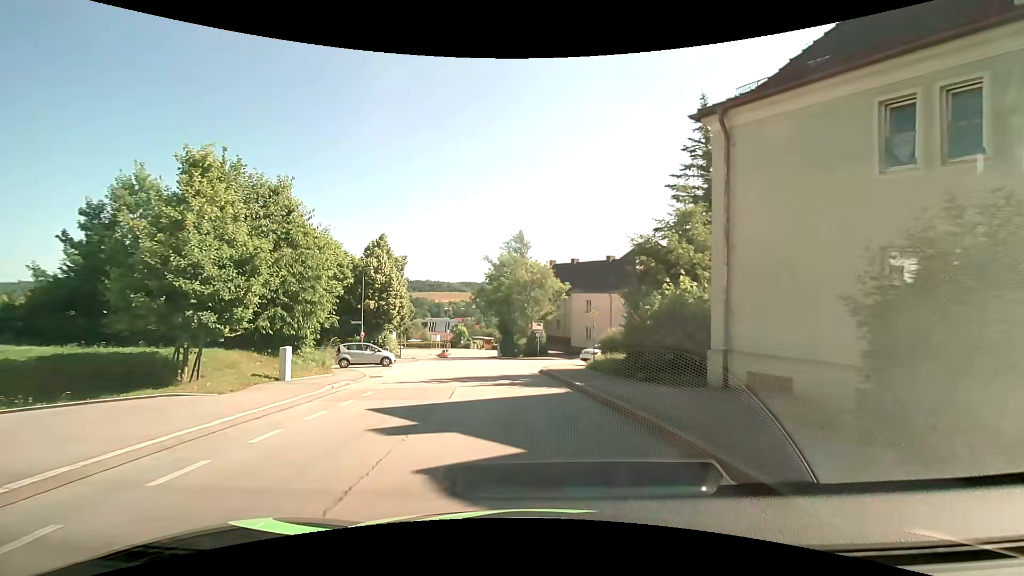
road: residential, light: Day
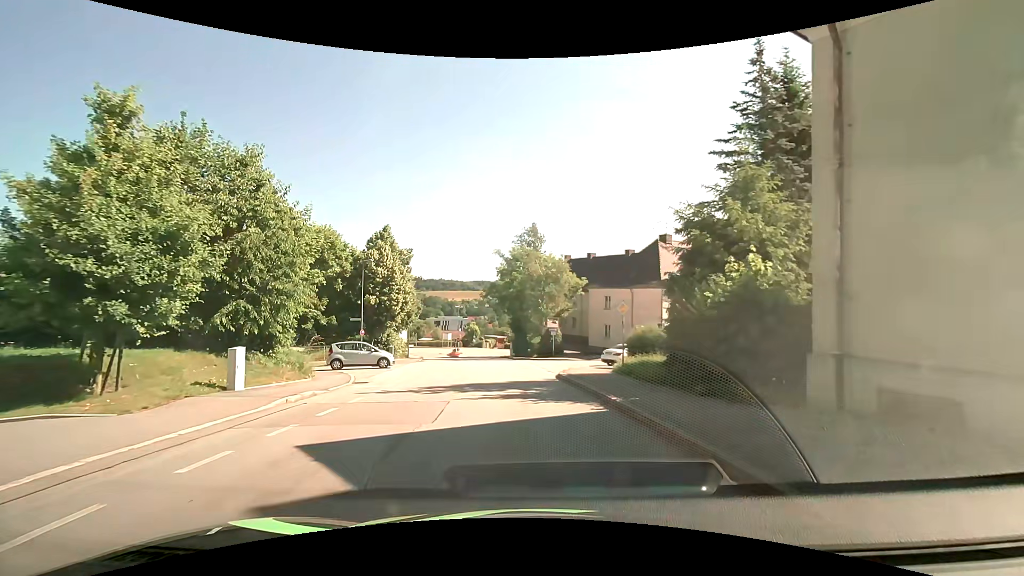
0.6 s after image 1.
(0.0, +3.6) m; -2°
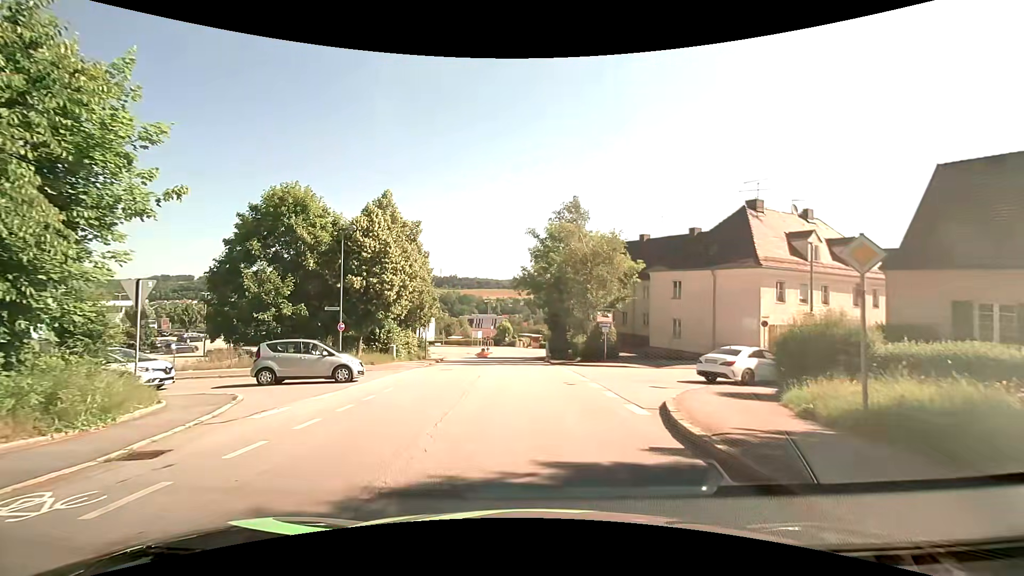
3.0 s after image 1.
(-0.4, +11.2) m; -4°
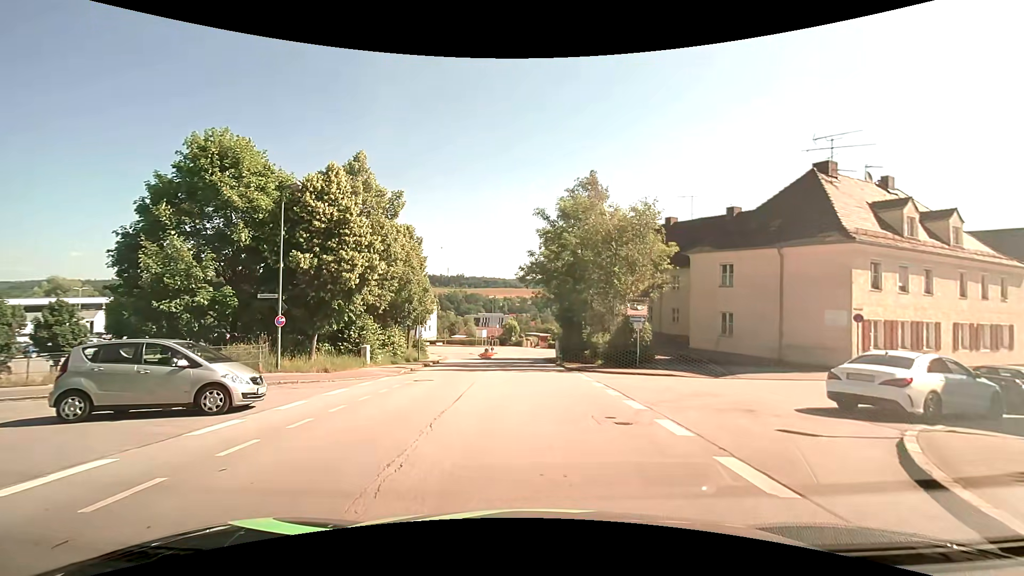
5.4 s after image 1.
(-0.1, +7.7) m; 0°
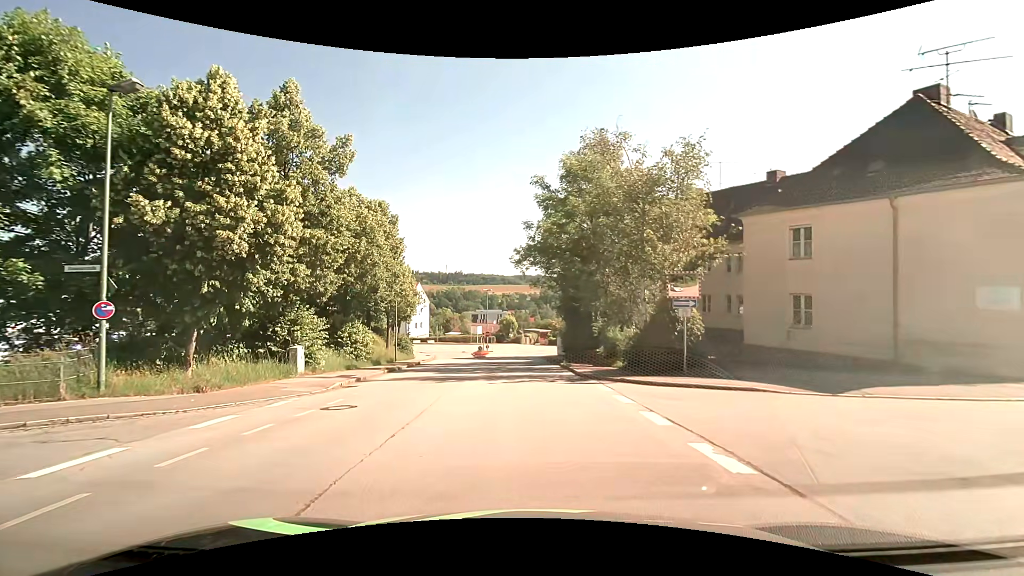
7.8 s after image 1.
(+0.1, +8.2) m; 0°
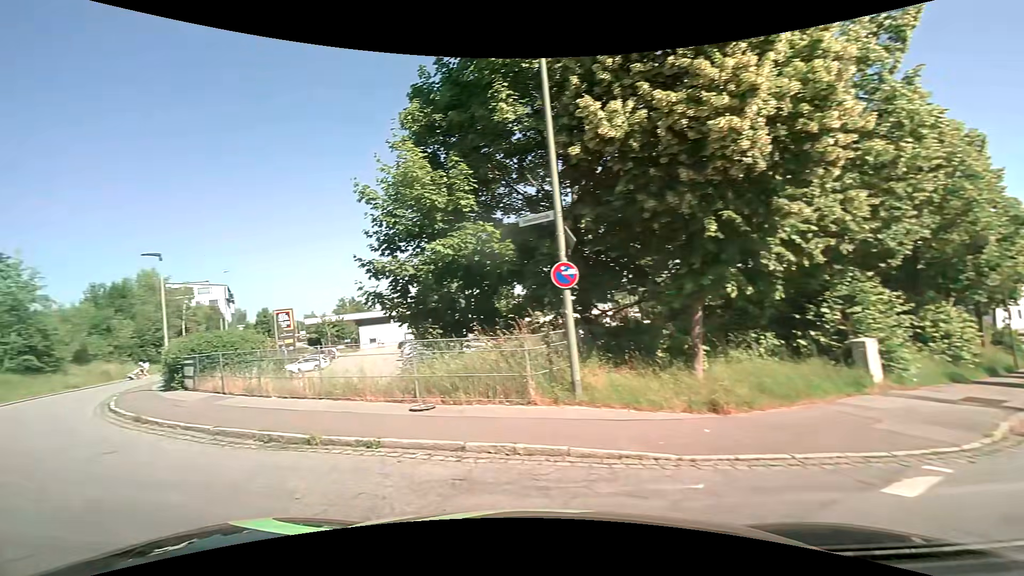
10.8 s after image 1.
(-2.8, +7.3) m; -56°
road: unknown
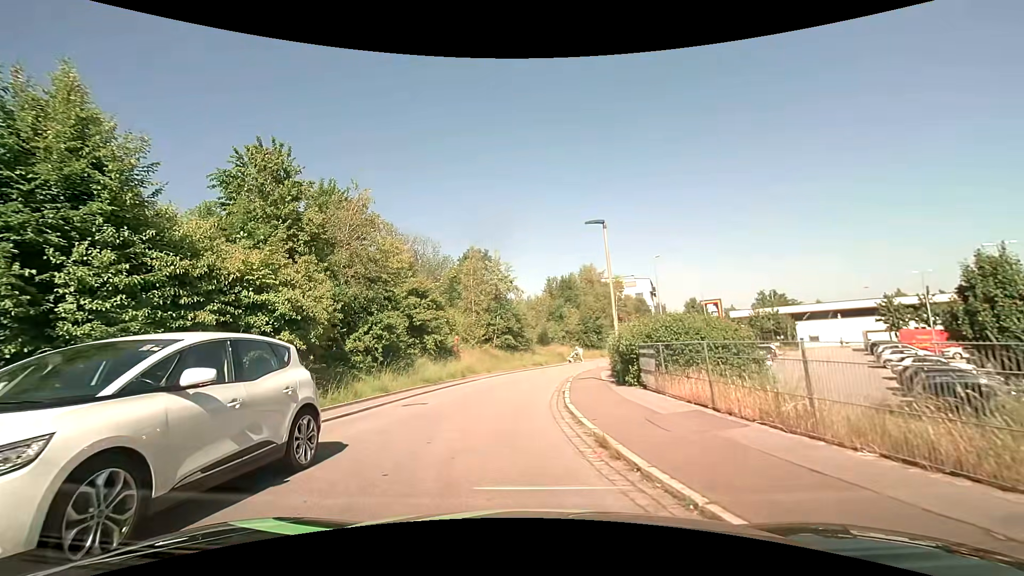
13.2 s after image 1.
(-3.1, +6.0) m; -45°
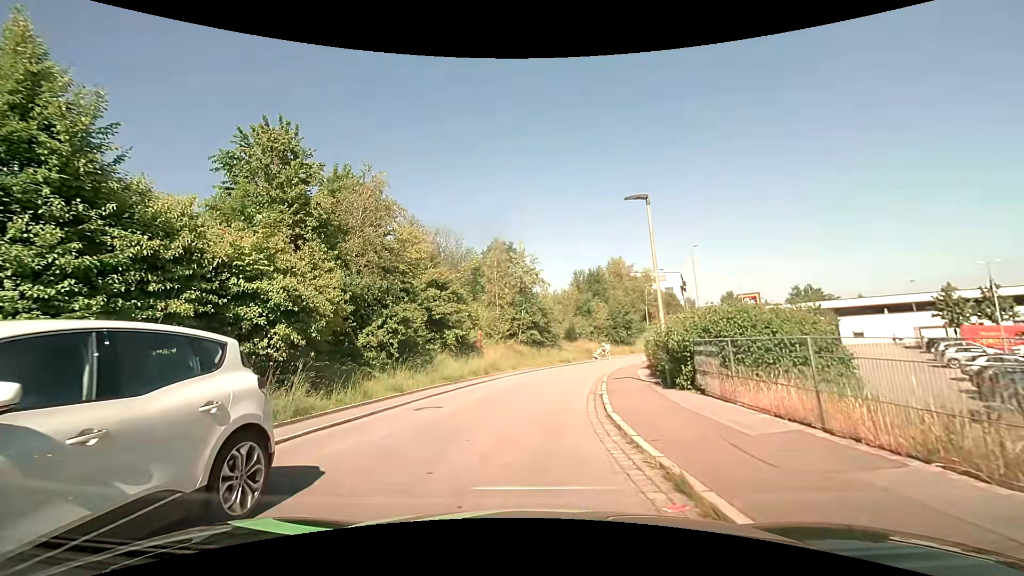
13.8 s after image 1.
(0.0, +2.1) m; -3°
